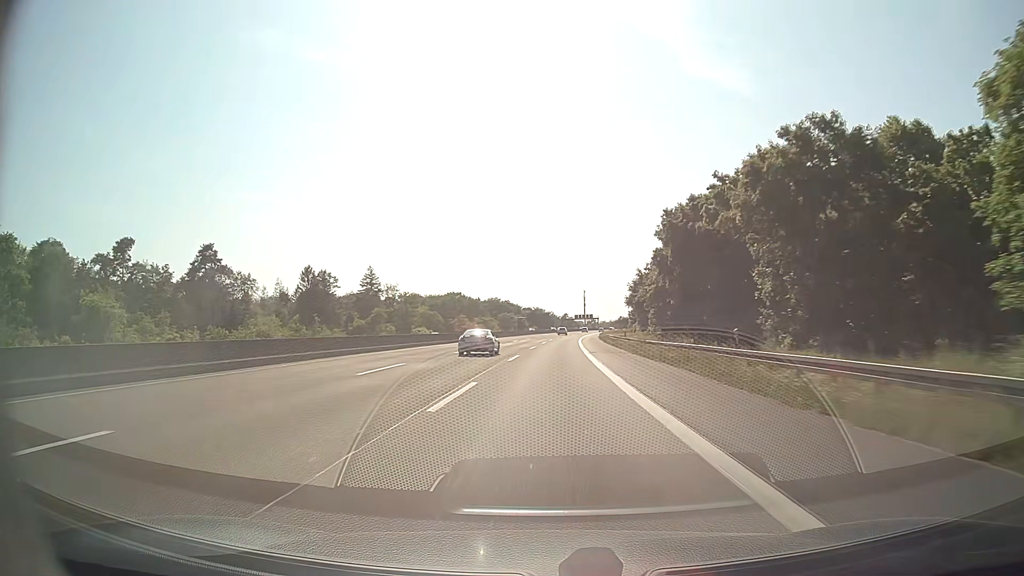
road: motorway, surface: asphalt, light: Day
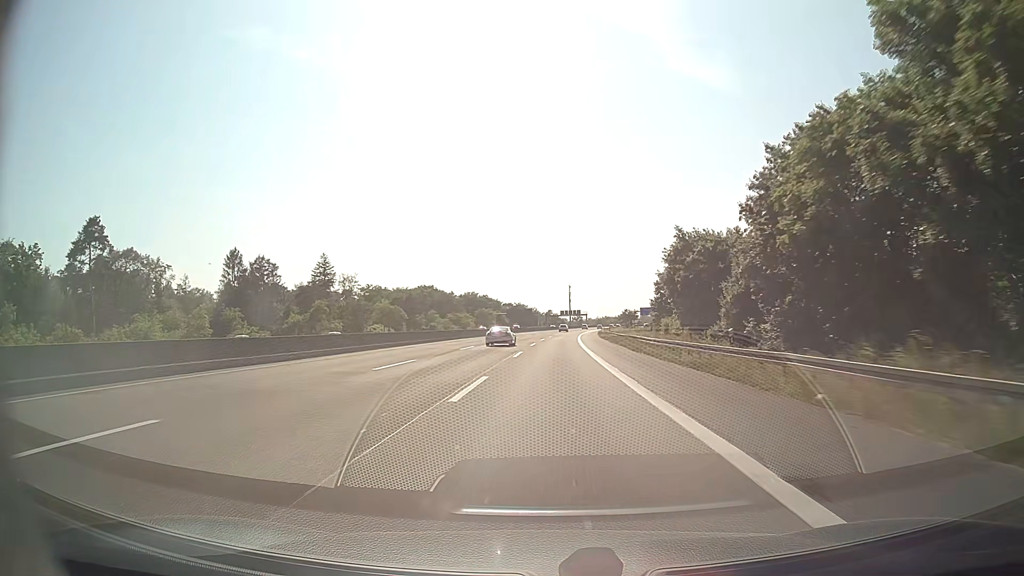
(+0.5, +34.8) m; +1°
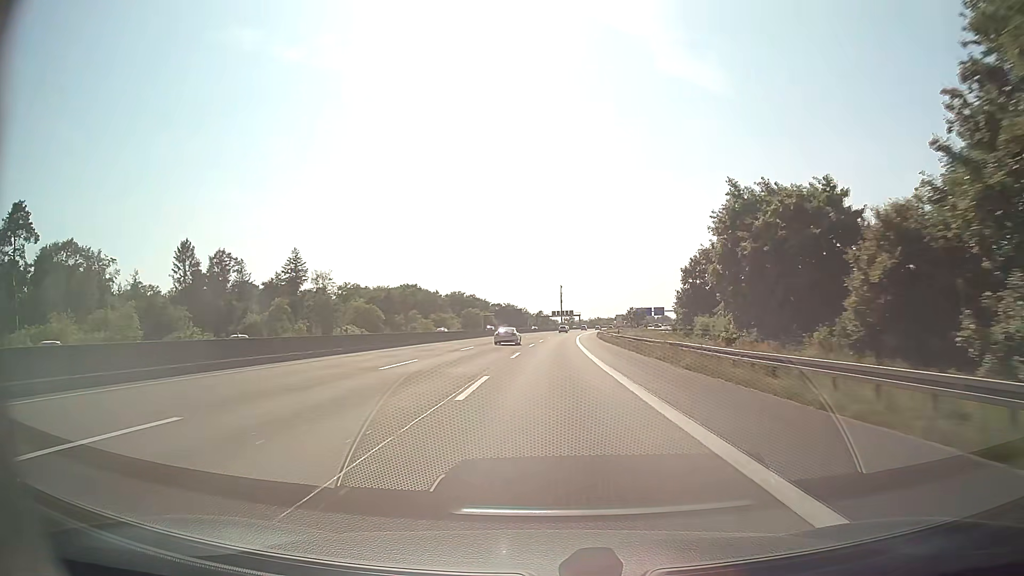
(+0.1, +17.4) m; +1°
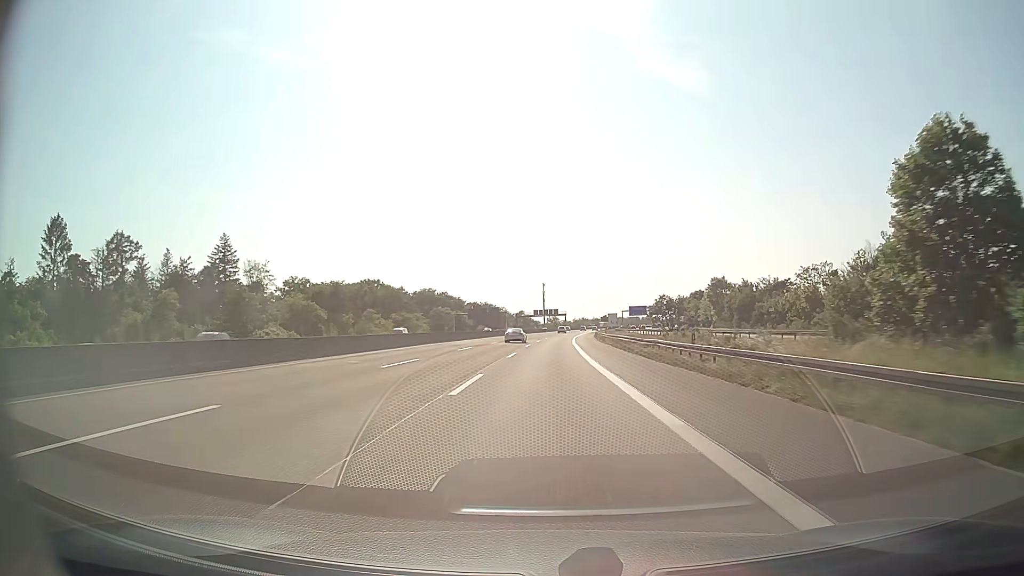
(+0.5, +34.8) m; +2°
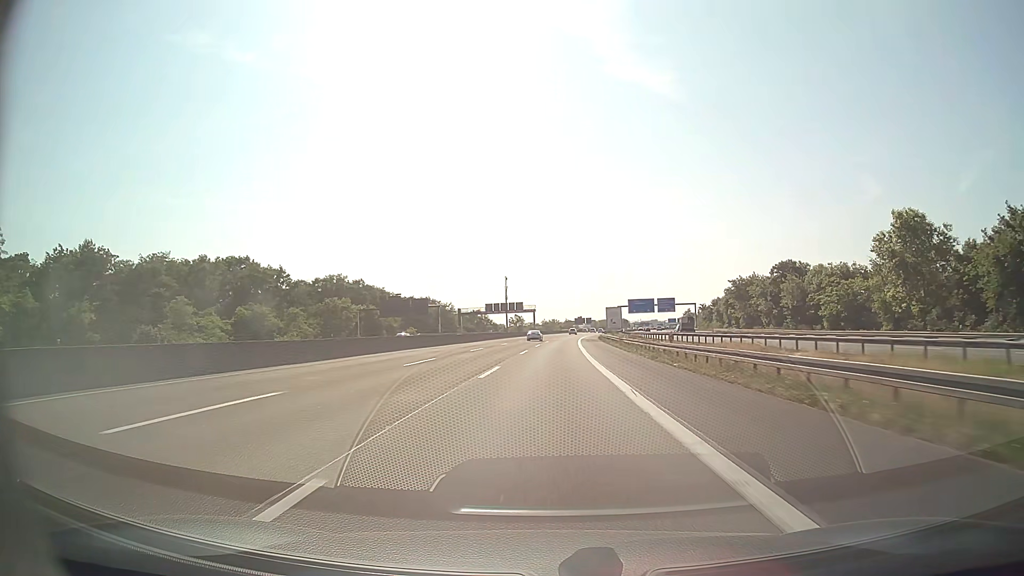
(+2.1, +87.0) m; +3°
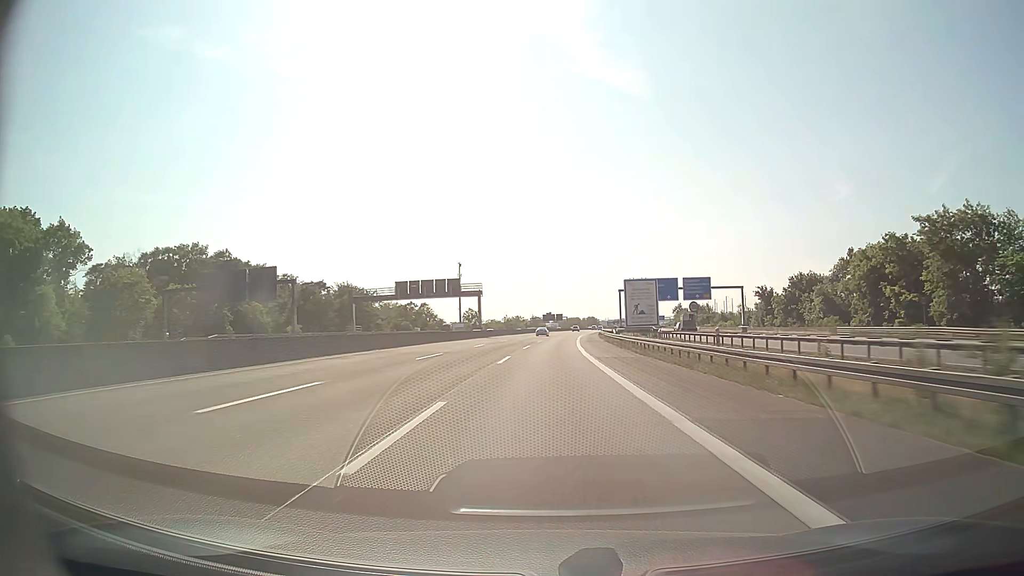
(+1.6, +69.7) m; +3°
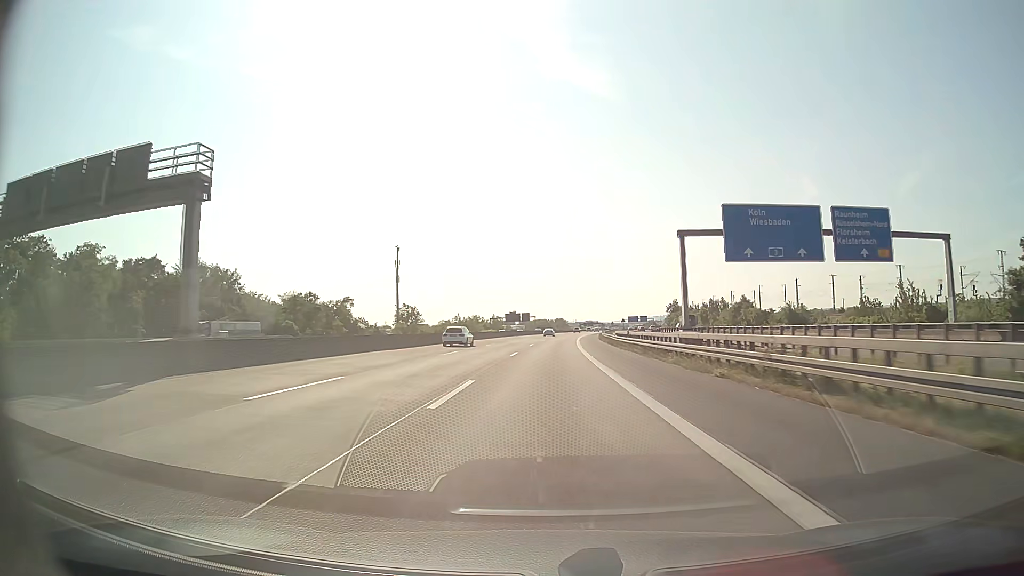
(+1.7, +69.8) m; +3°
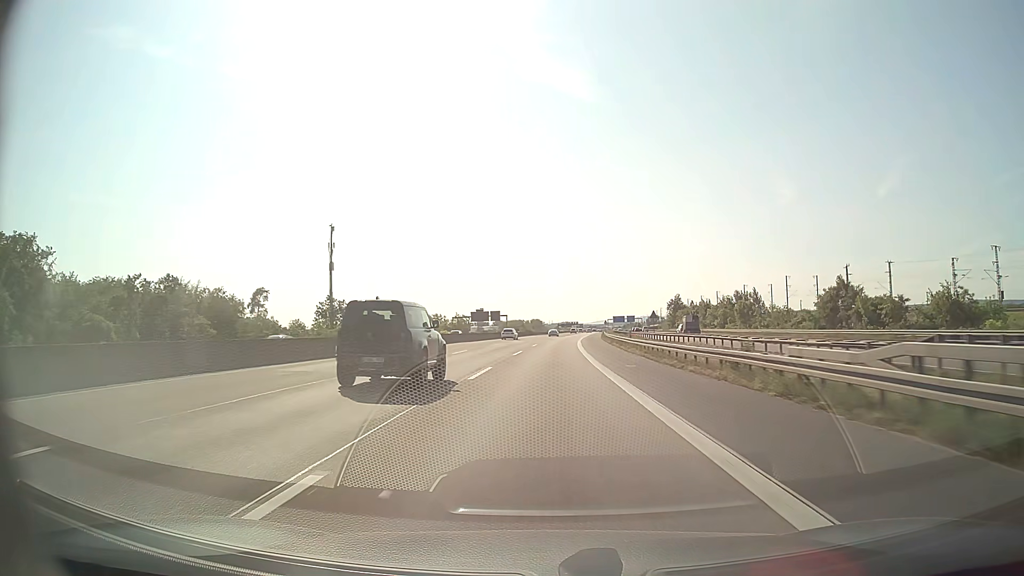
(+0.9, +52.3) m; +2°
(0, +10) (0, +20) (0, +30) (+1, +40) (+1, +50) (+1, +60) (+2, +70) (+2, +80) (+3, +90) (+4, +100) m
